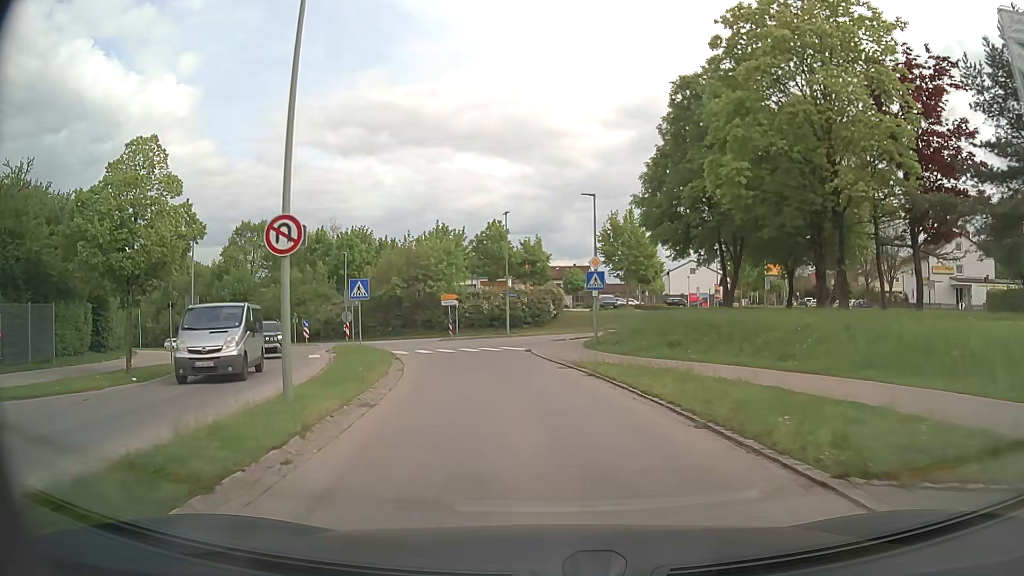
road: tertiary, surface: asphalt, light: Day
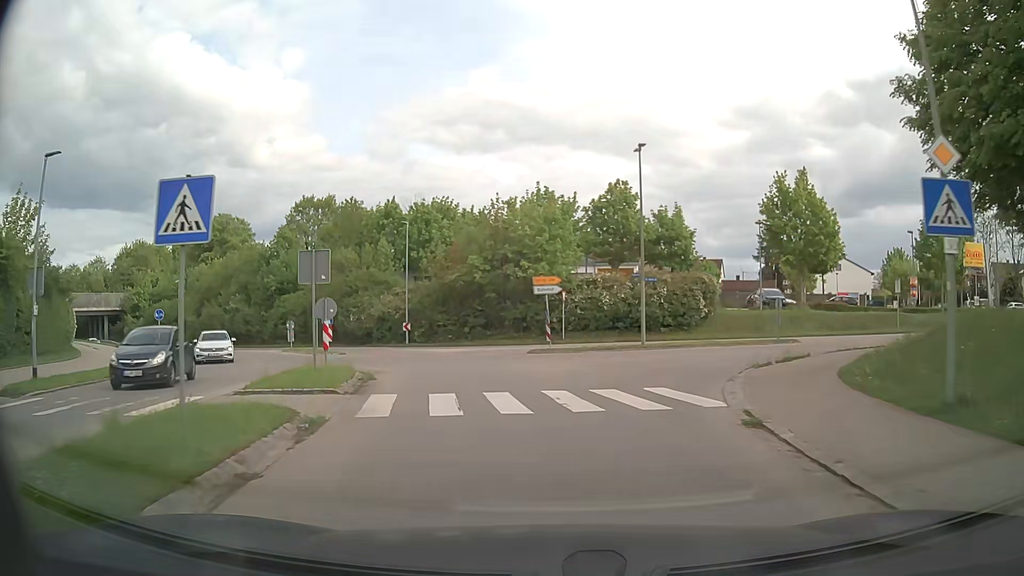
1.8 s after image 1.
(-1.6, +18.8) m; -9°
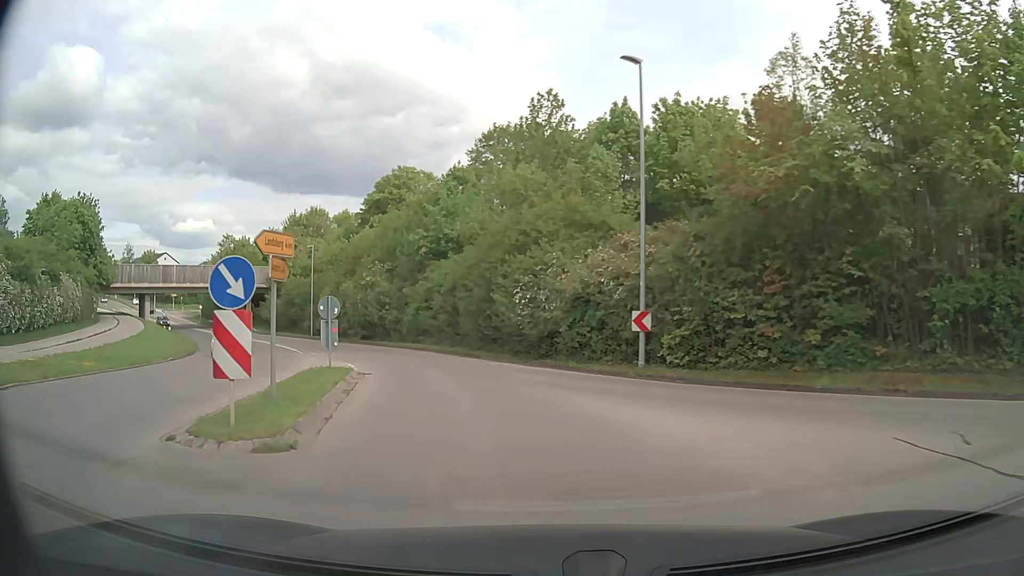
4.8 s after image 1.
(-4.9, +28.1) m; -22°
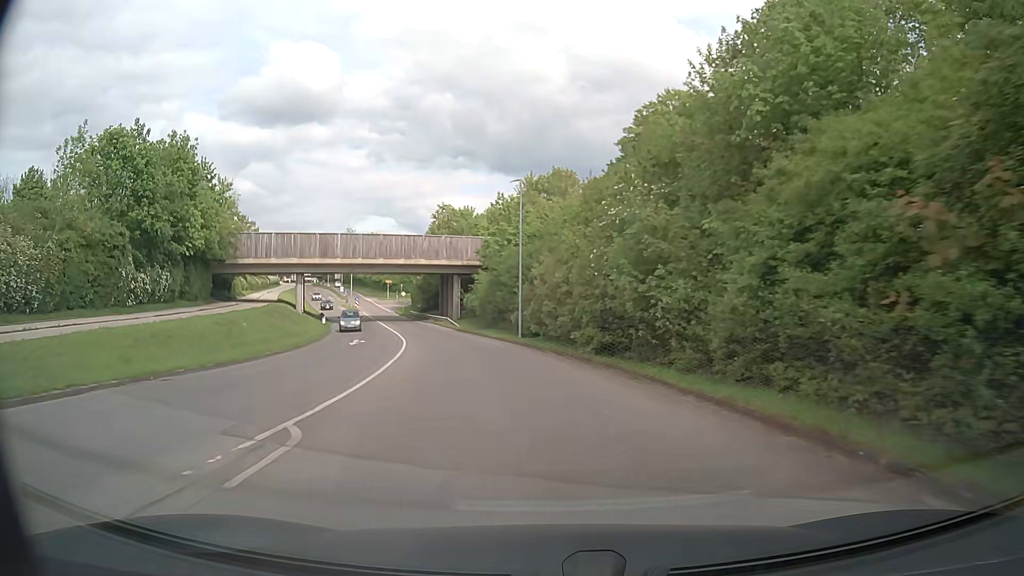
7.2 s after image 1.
(-5.6, +27.1) m; -22°
